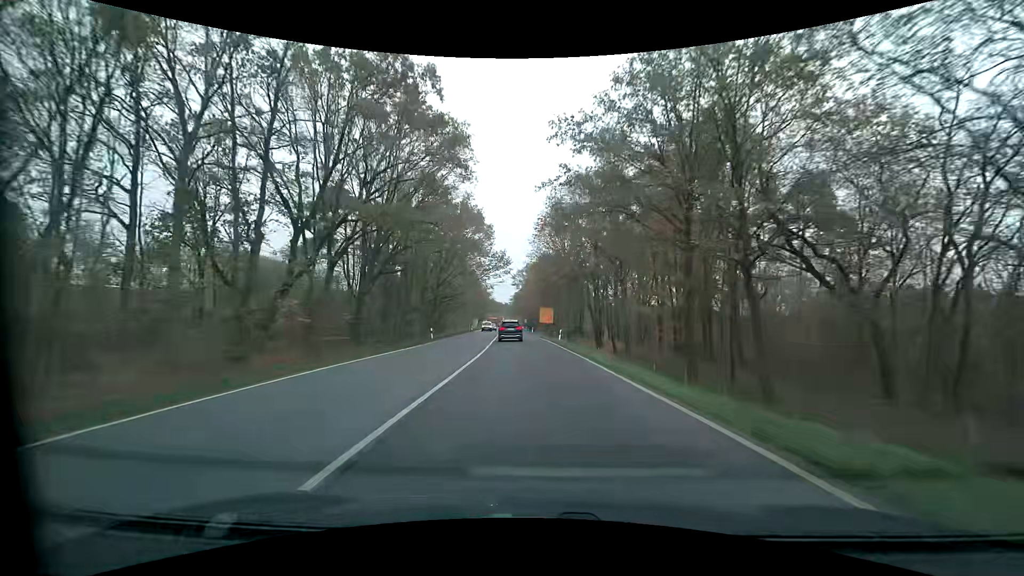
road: primary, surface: asphalt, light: Day
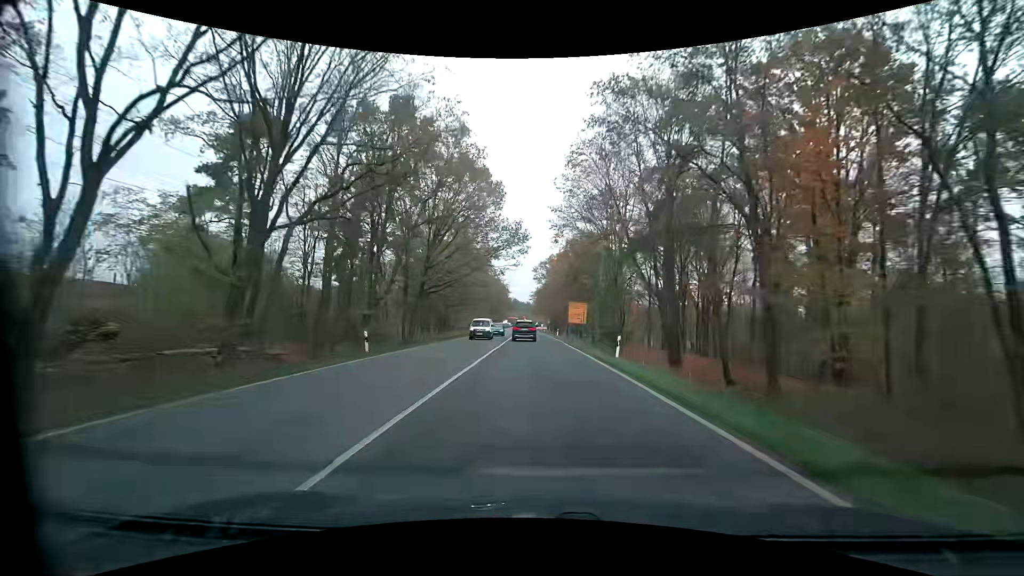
(-0.6, +21.4) m; -3°
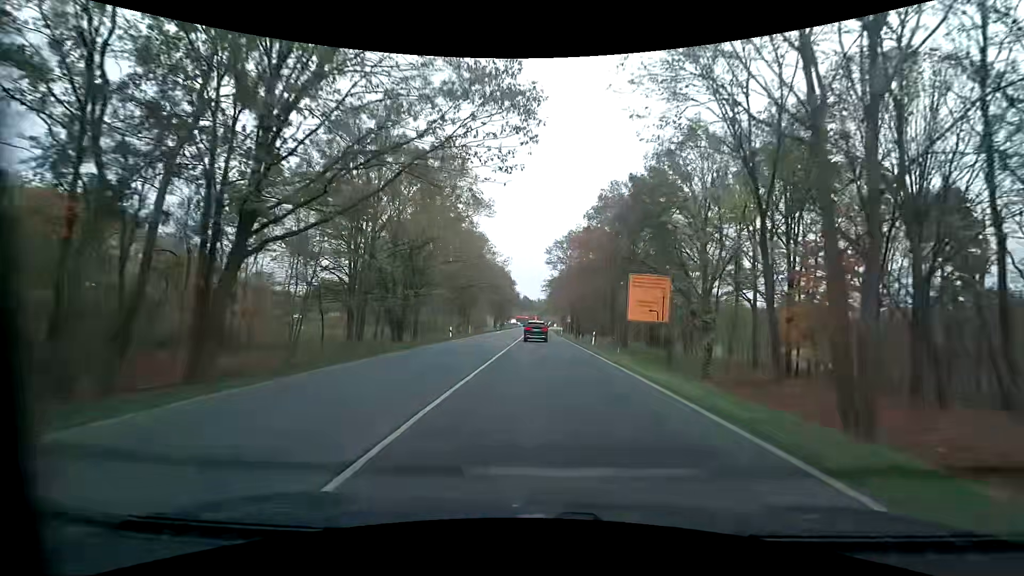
(-0.4, +32.7) m; -2°
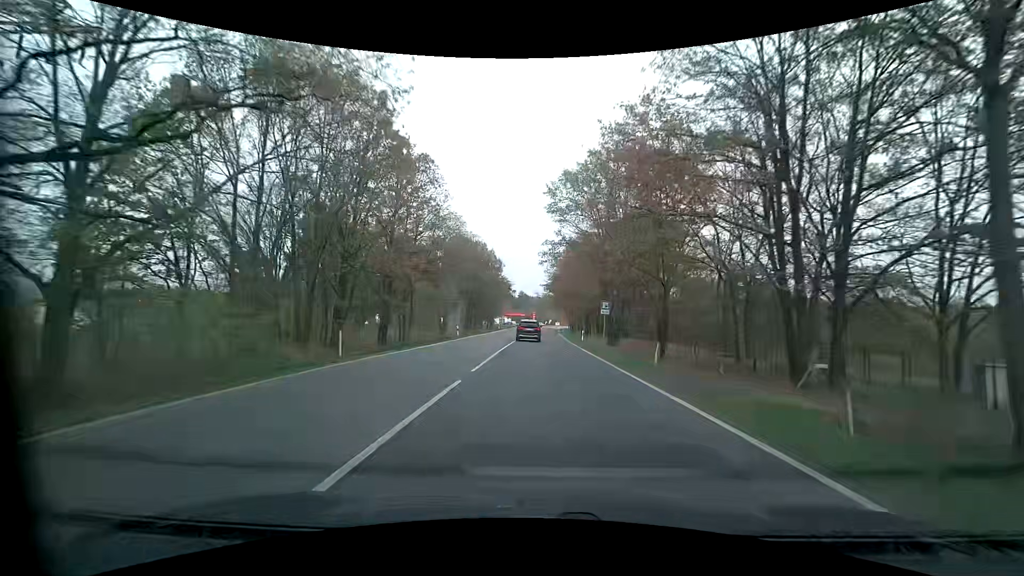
(+0.6, +44.0) m; +1°
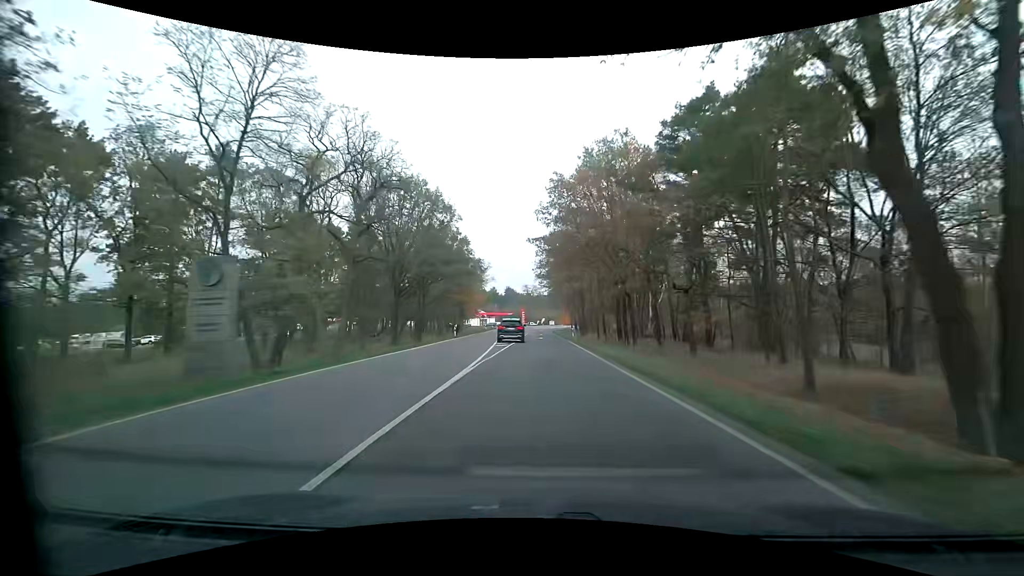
(-0.2, +44.2) m; 0°
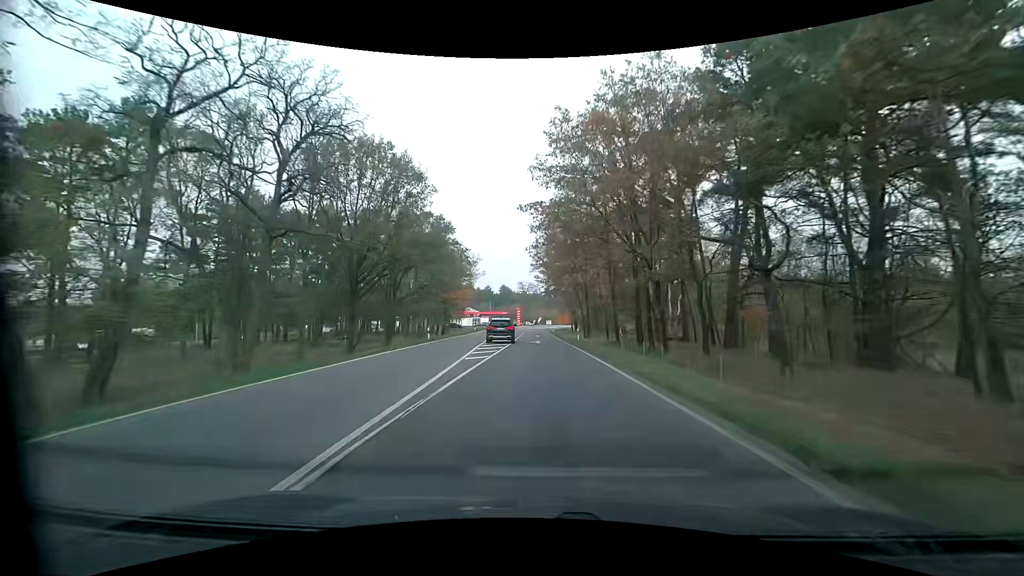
(0.0, +11.0) m; 0°
